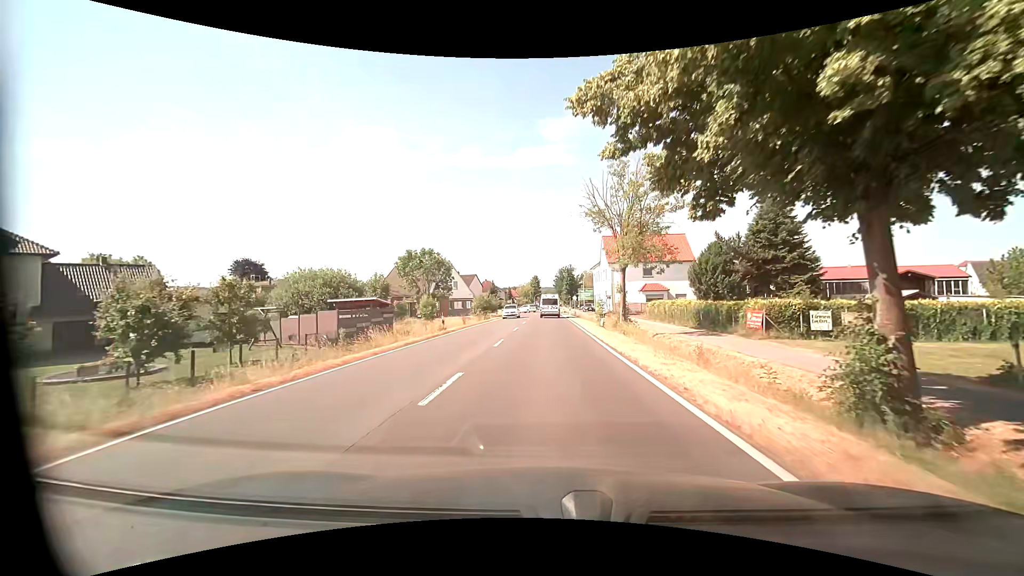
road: primary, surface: asphalt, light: Day
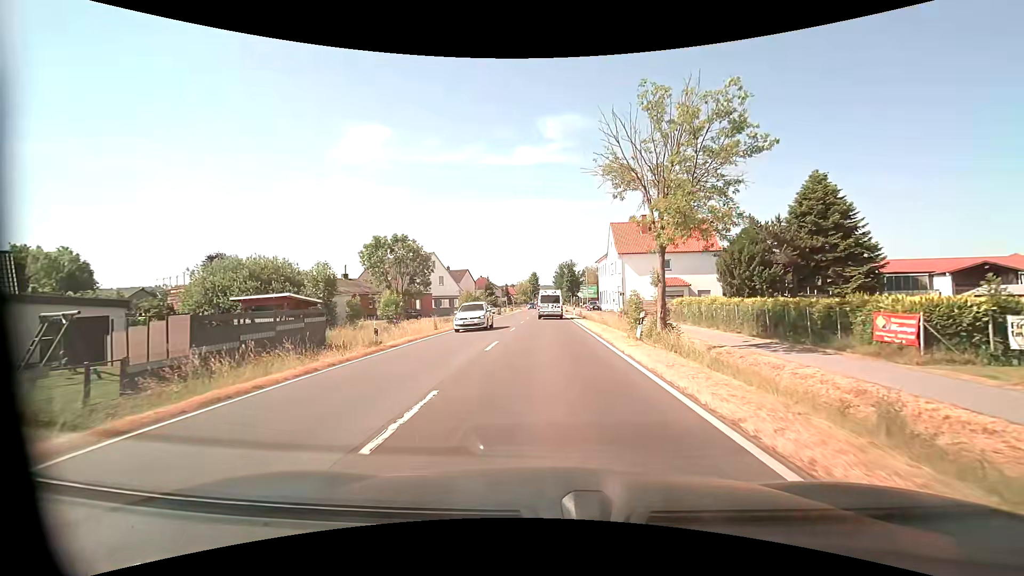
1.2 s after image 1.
(0.0, +10.9) m; -1°
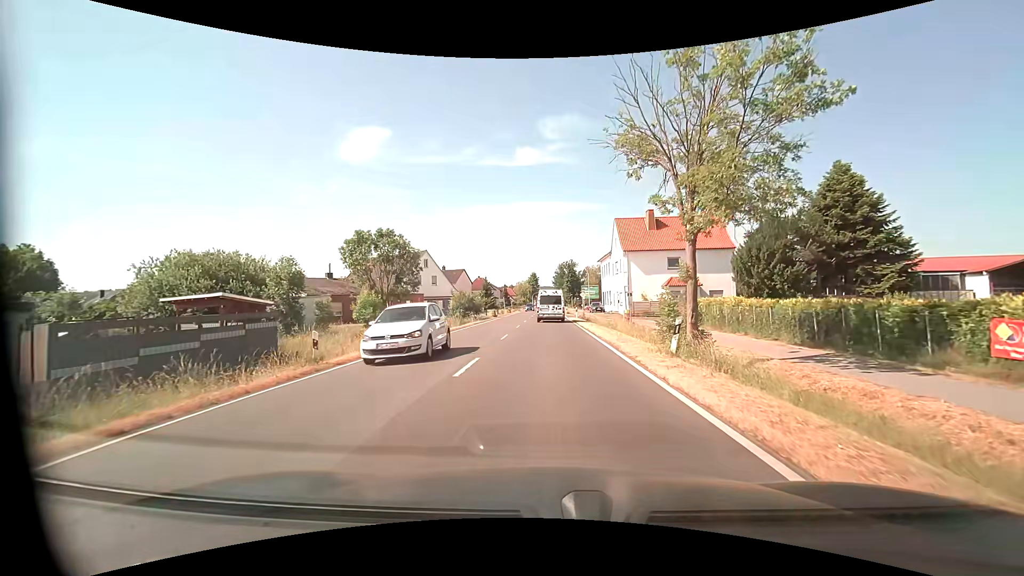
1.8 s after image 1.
(0.0, +4.5) m; 0°
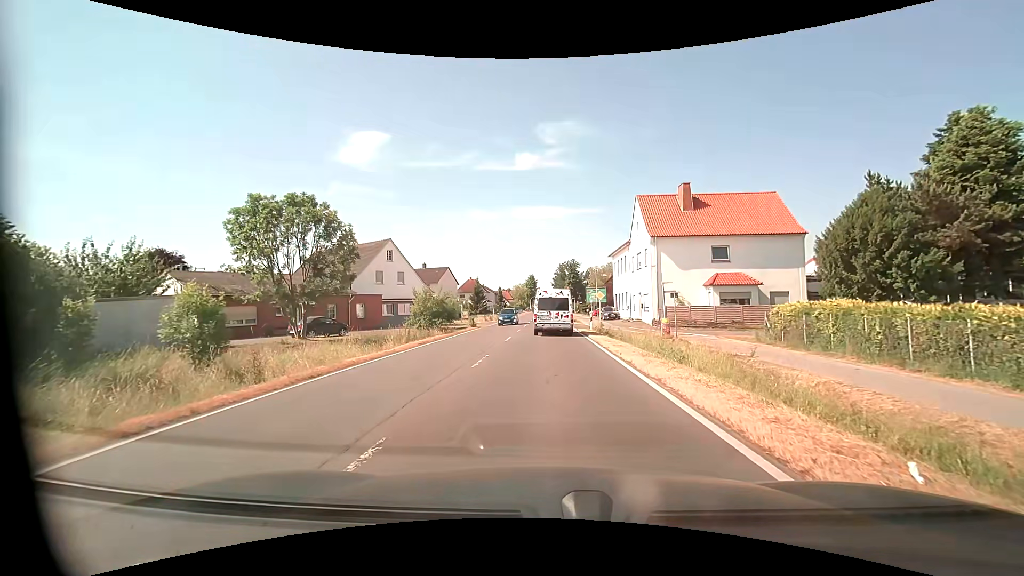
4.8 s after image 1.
(+0.1, +15.7) m; 0°
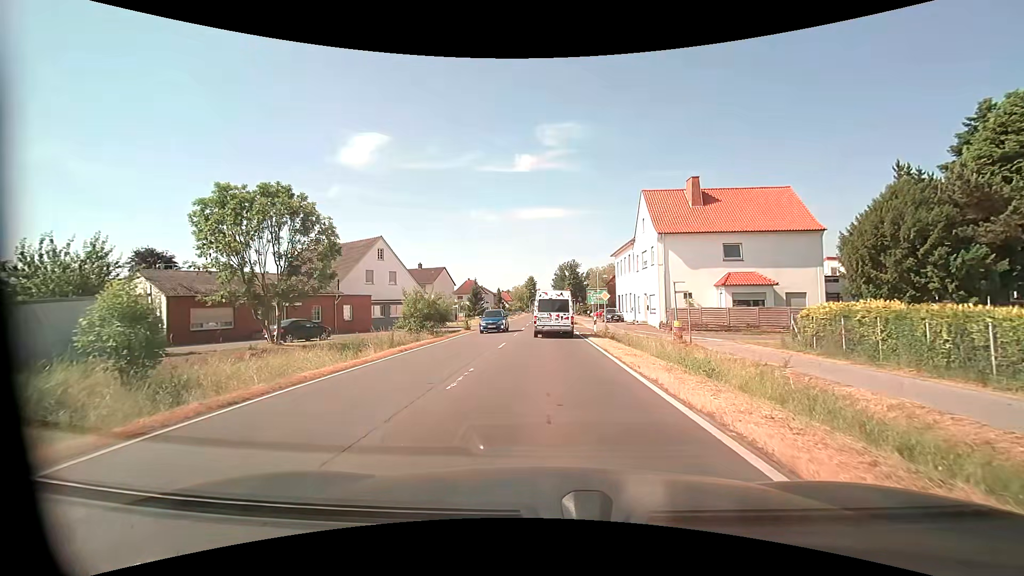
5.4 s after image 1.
(0.0, +2.9) m; +1°
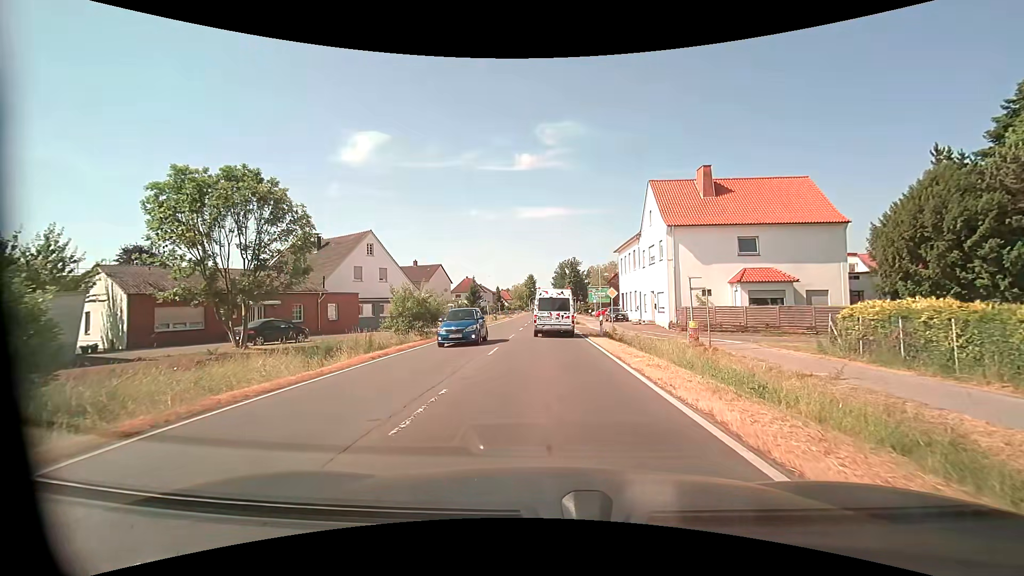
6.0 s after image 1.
(0.0, +3.1) m; -1°
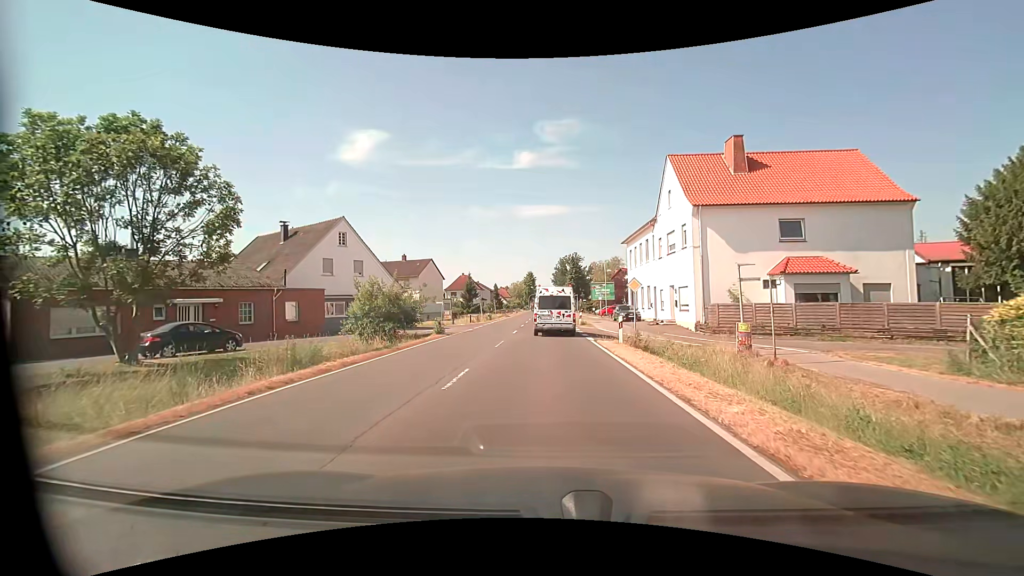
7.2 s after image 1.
(0.0, +6.6) m; 0°
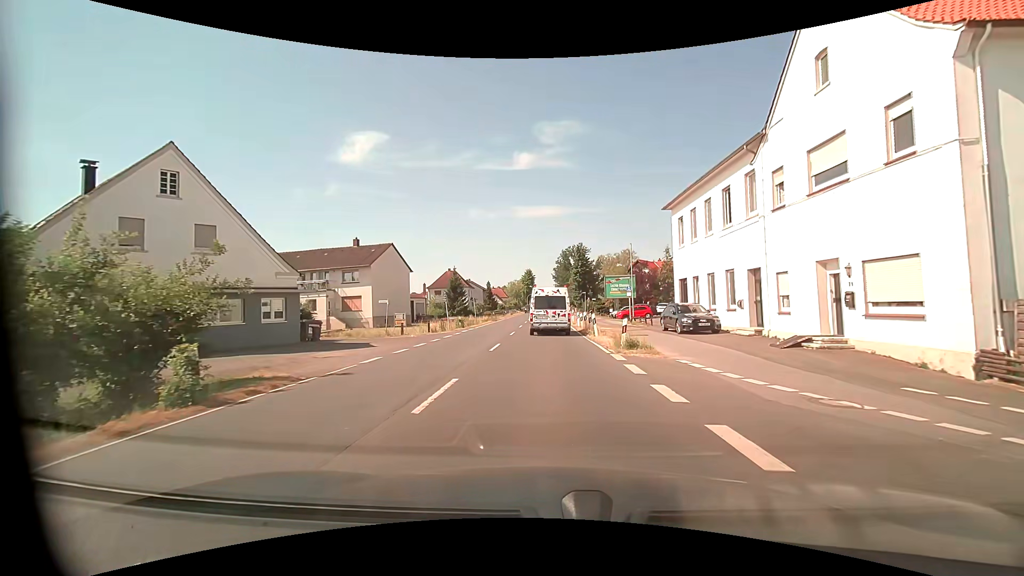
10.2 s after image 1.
(0.0, +20.0) m; 0°
(0, +10) (0, +20) (0, +30) (0, +40) (0, +50) (0, +60) (0, +70) (0, +80) (0, +90) (0, +100) m
